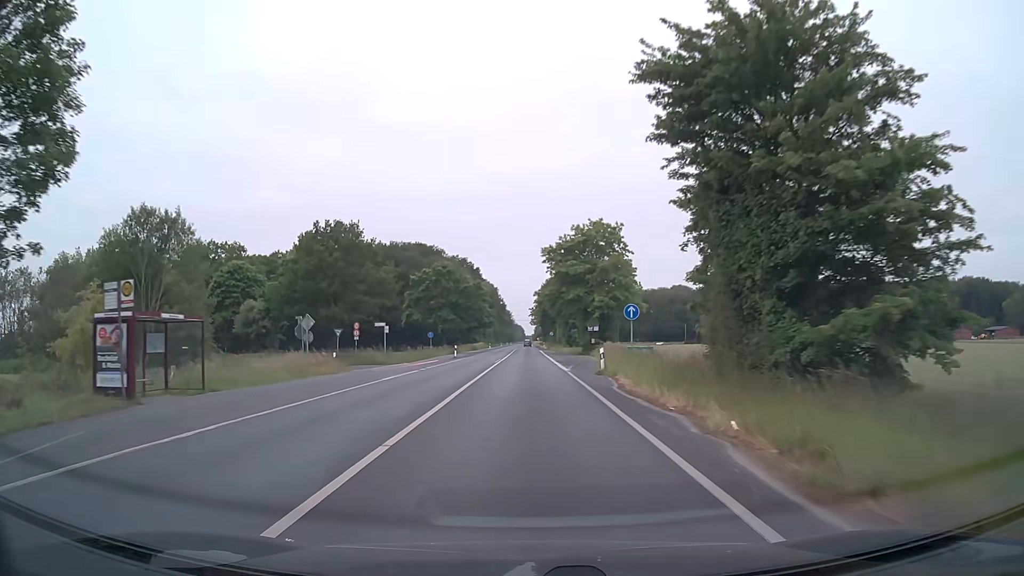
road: secondary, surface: asphalt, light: Day
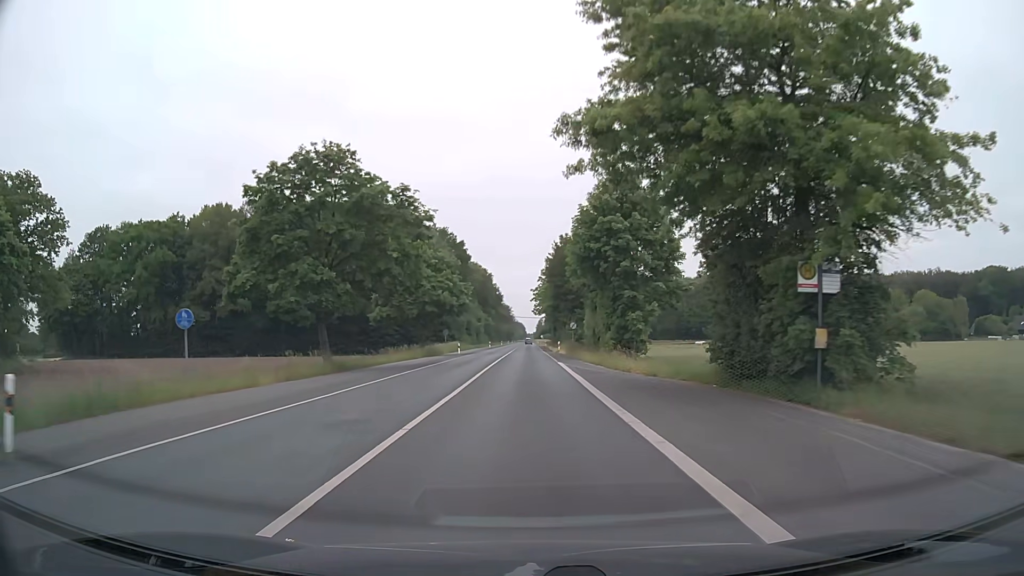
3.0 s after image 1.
(-0.1, +54.0) m; 0°
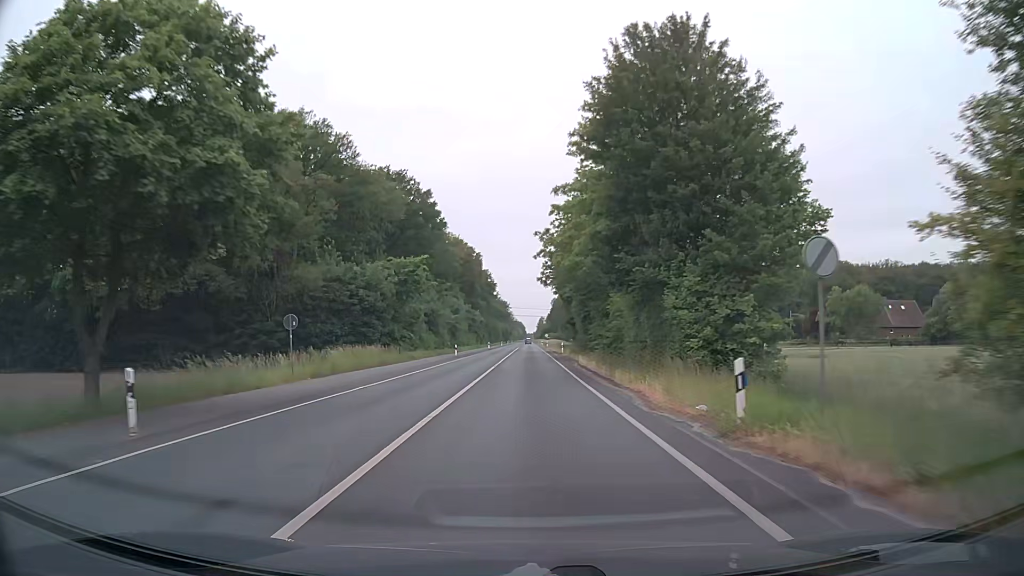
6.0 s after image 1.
(-0.2, +54.1) m; 0°
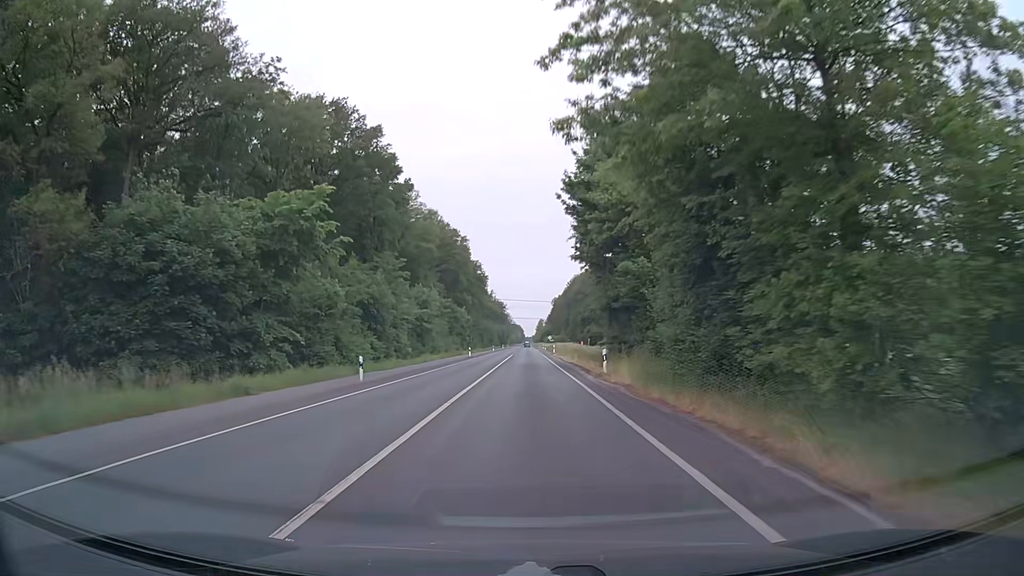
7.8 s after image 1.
(0.0, +34.1) m; 0°
(0, +10) (0, +20) (0, +30) (0, +40) (0, +50) (+1, +60) (+1, +70) (+1, +80) (+1, +90) (+1, +100) m
